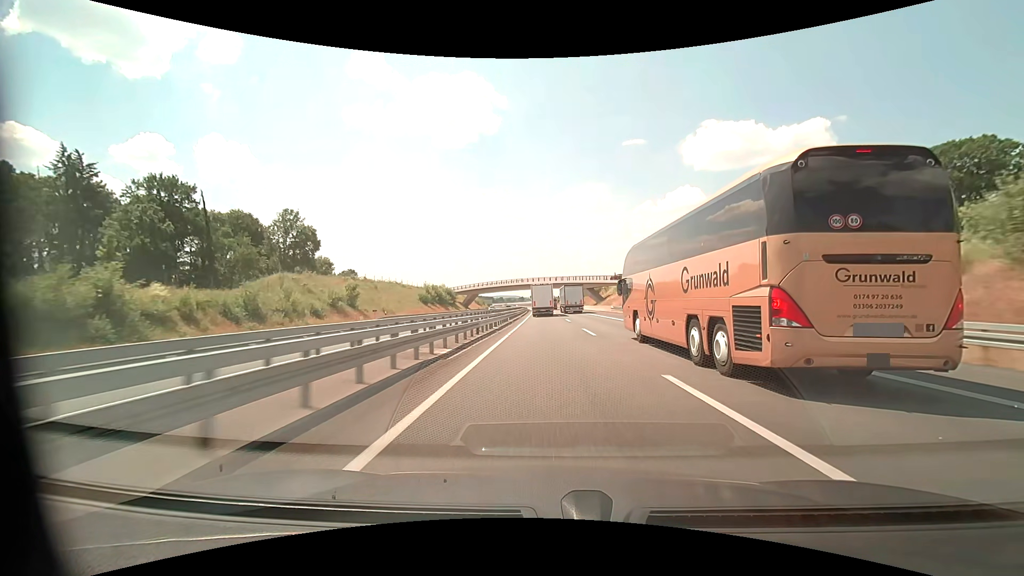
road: motorway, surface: asphalt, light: Day
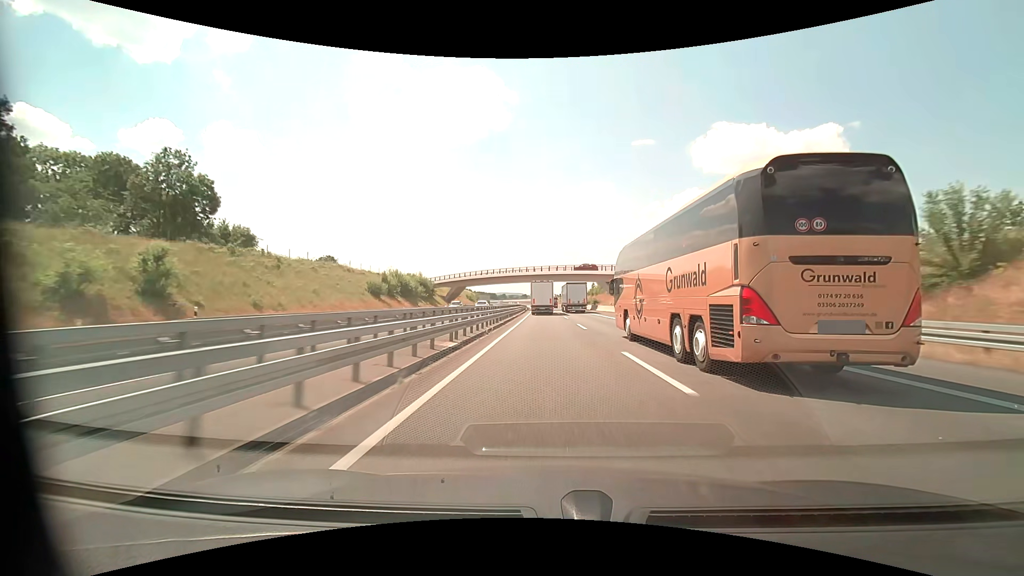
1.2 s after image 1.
(-0.1, +32.2) m; 0°
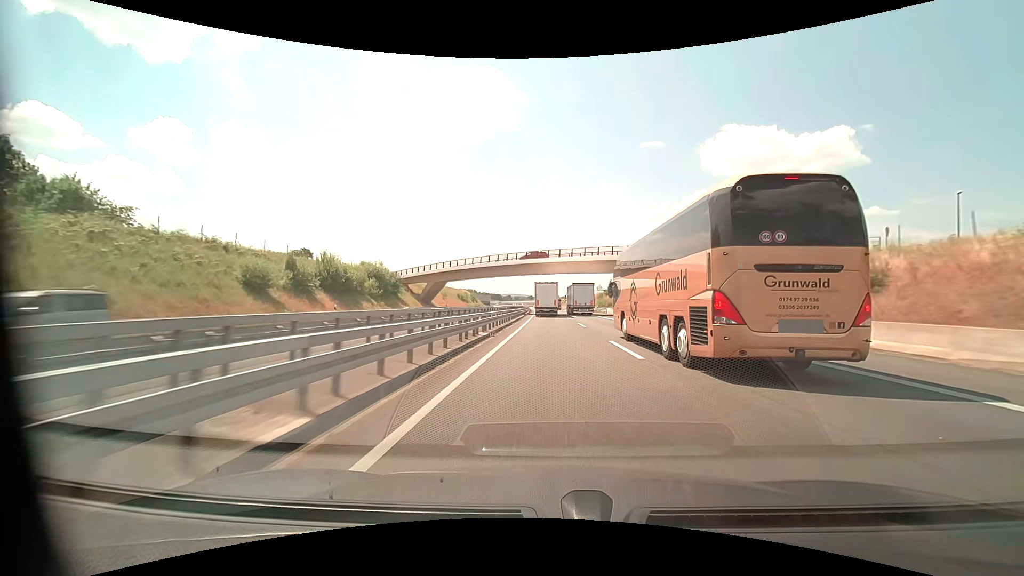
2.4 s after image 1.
(-0.2, +31.3) m; -1°
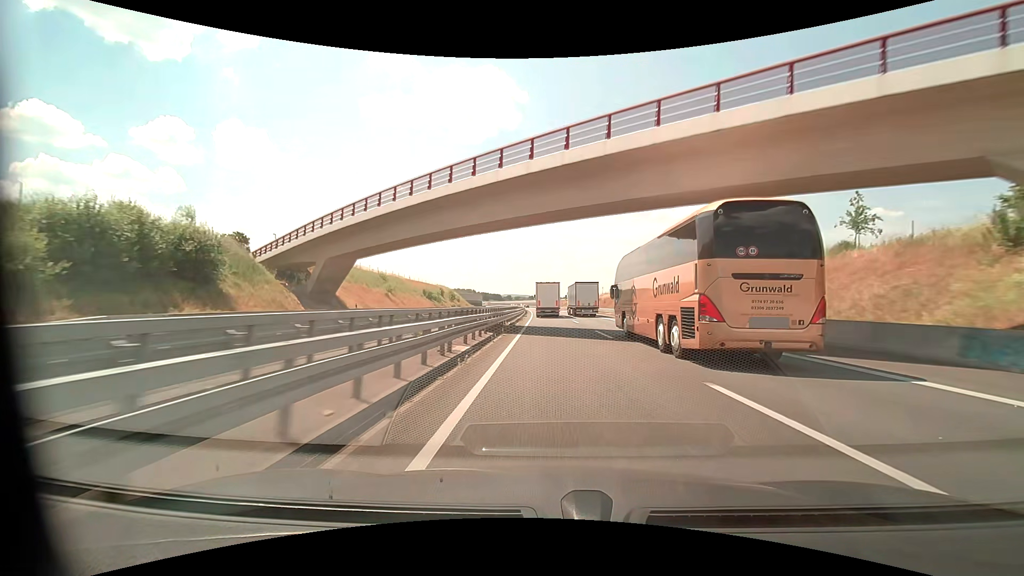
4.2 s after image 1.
(-0.4, +46.3) m; 0°
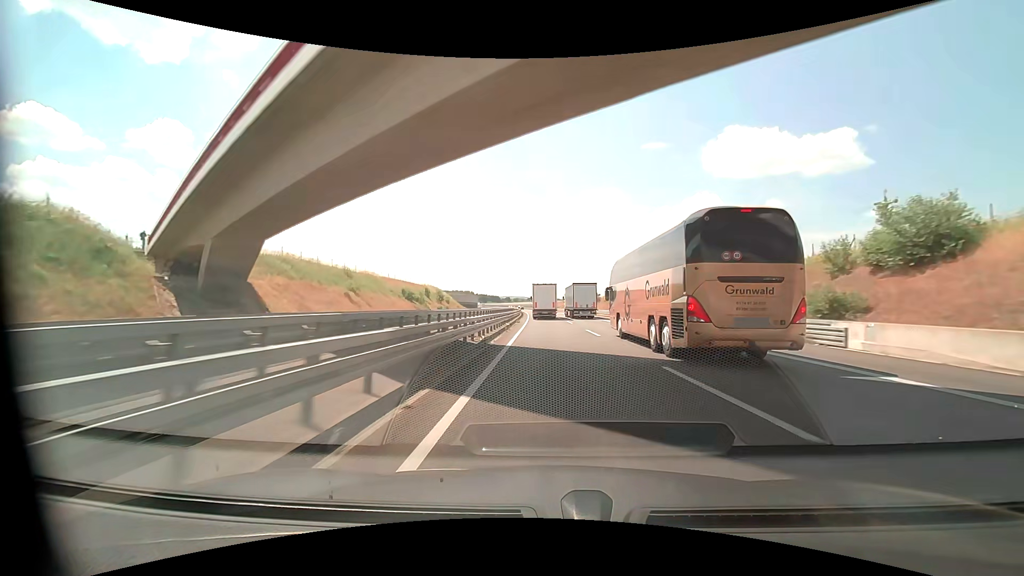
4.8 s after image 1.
(0.0, +15.4) m; 0°
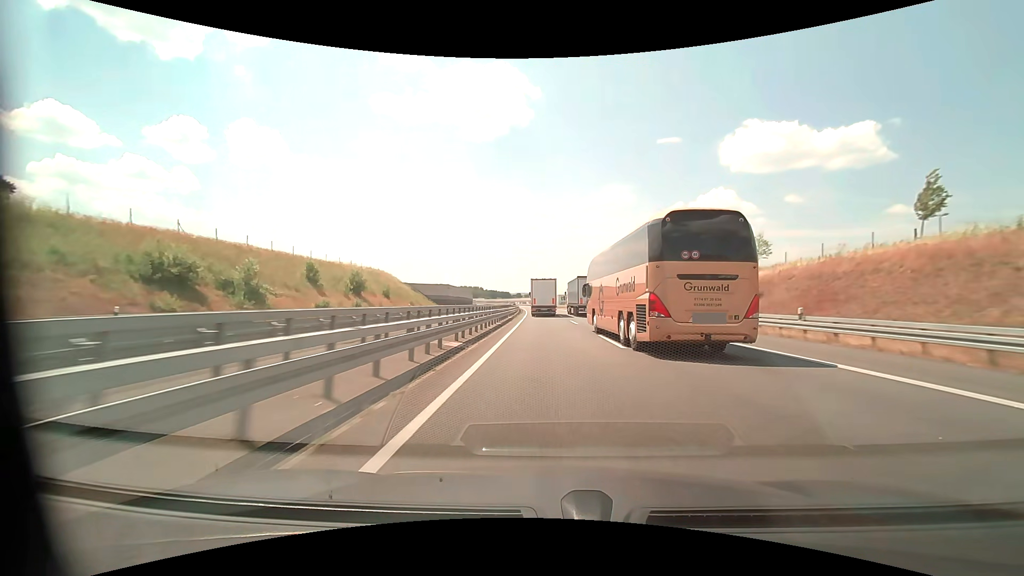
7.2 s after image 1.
(-0.4, +63.1) m; -1°
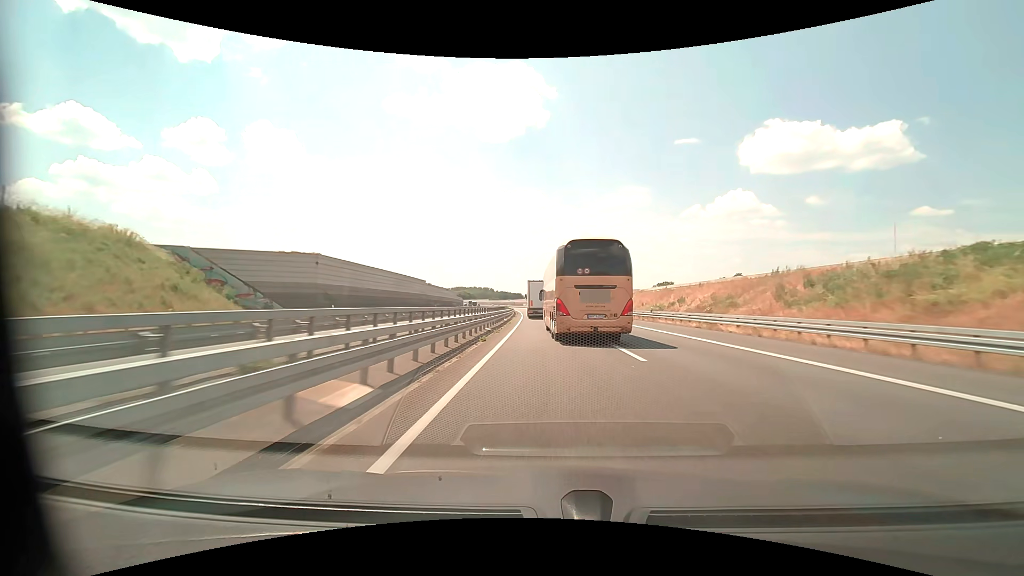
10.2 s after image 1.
(-1.4, +75.3) m; -2°
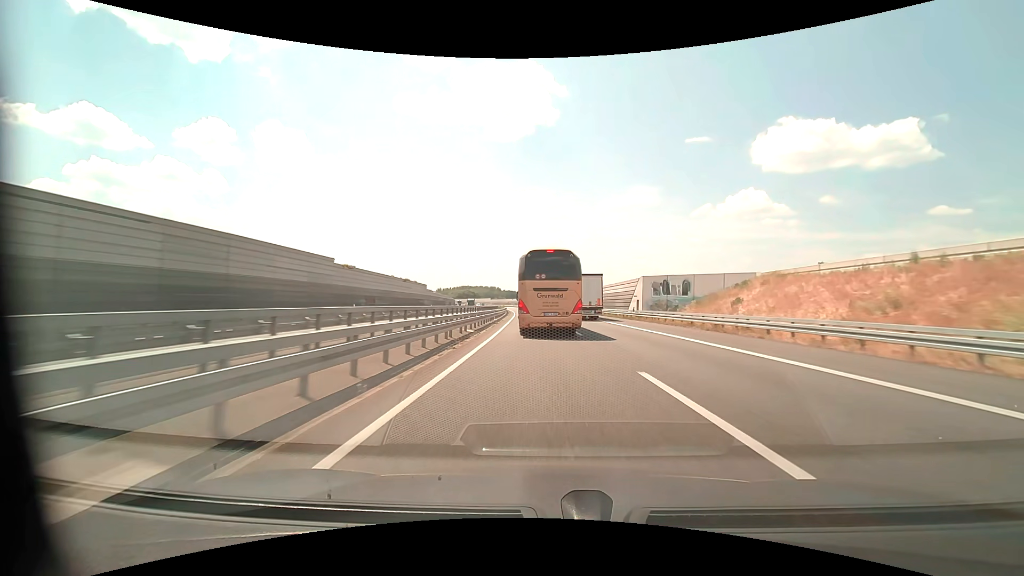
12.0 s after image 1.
(-0.3, +44.7) m; -1°
(0, +10) (0, +20) (0, +30) (-1, +40) (-1, +50) (-2, +60) (-2, +70) (-3, +80) (-4, +90) (-5, +100) m
